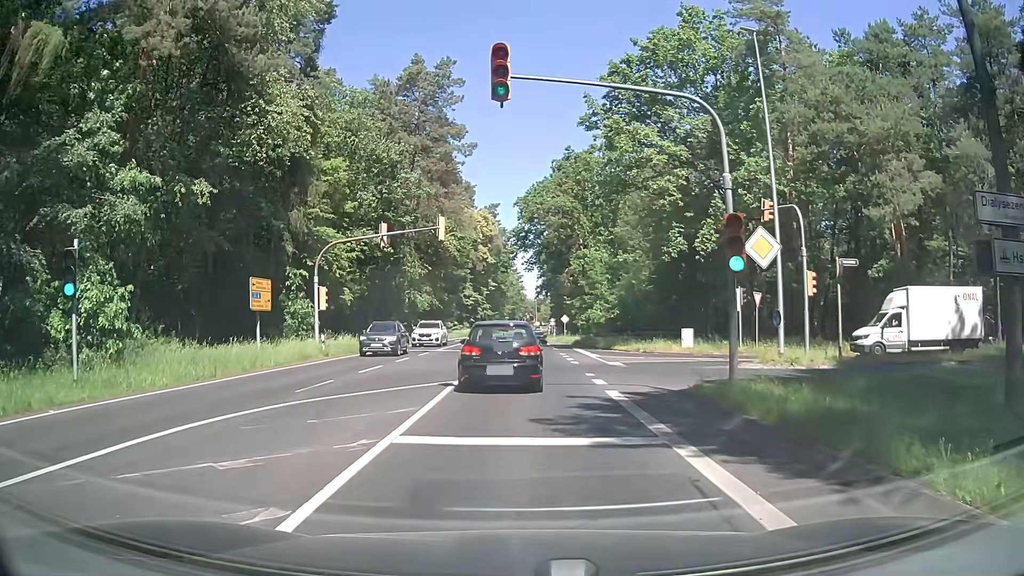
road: secondary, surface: asphalt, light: Day
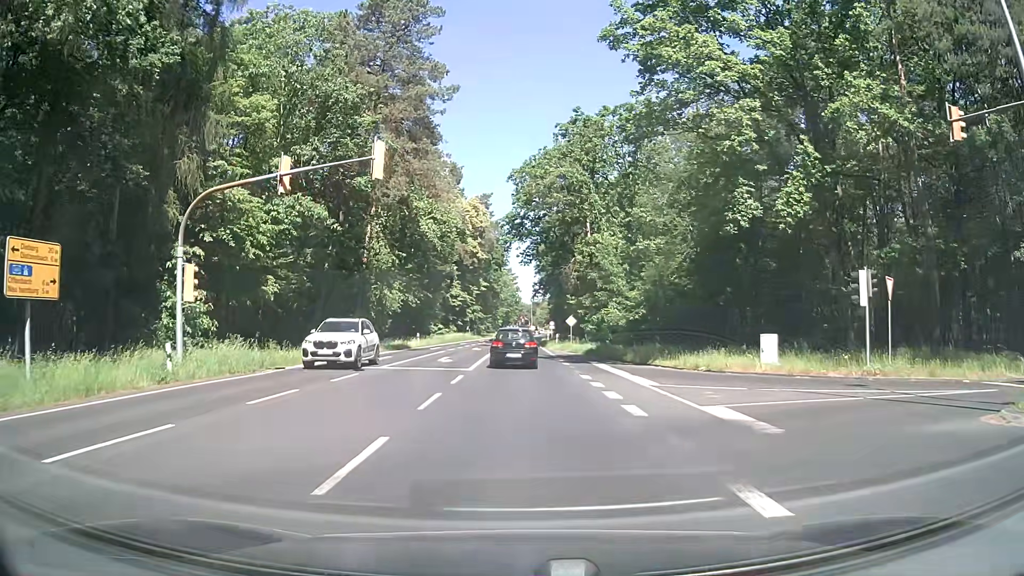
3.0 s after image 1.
(+0.2, +14.8) m; +2°
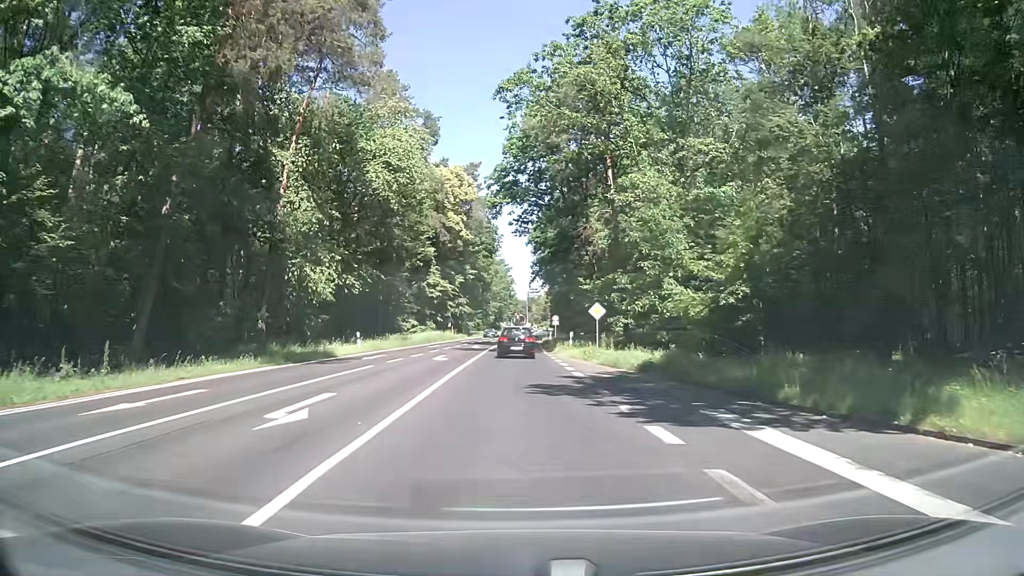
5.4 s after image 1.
(+0.2, +21.1) m; +1°
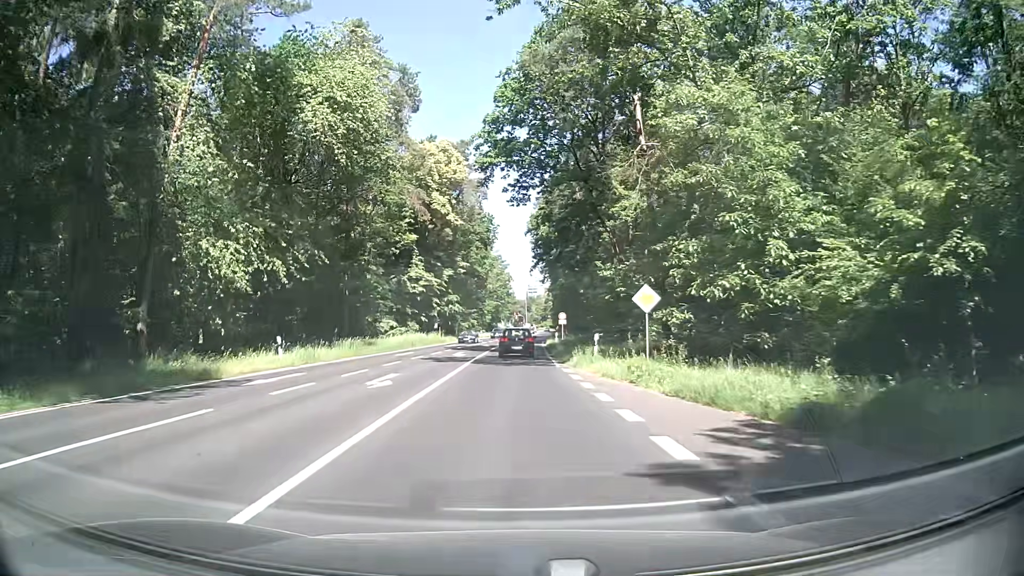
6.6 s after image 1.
(0.0, +13.2) m; -1°
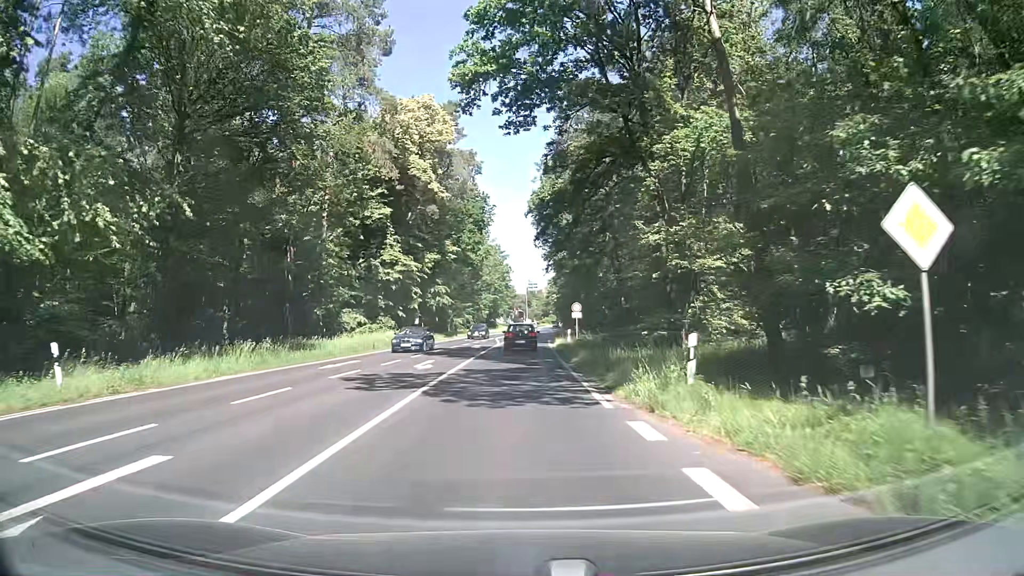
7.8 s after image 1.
(+0.1, +14.1) m; +1°
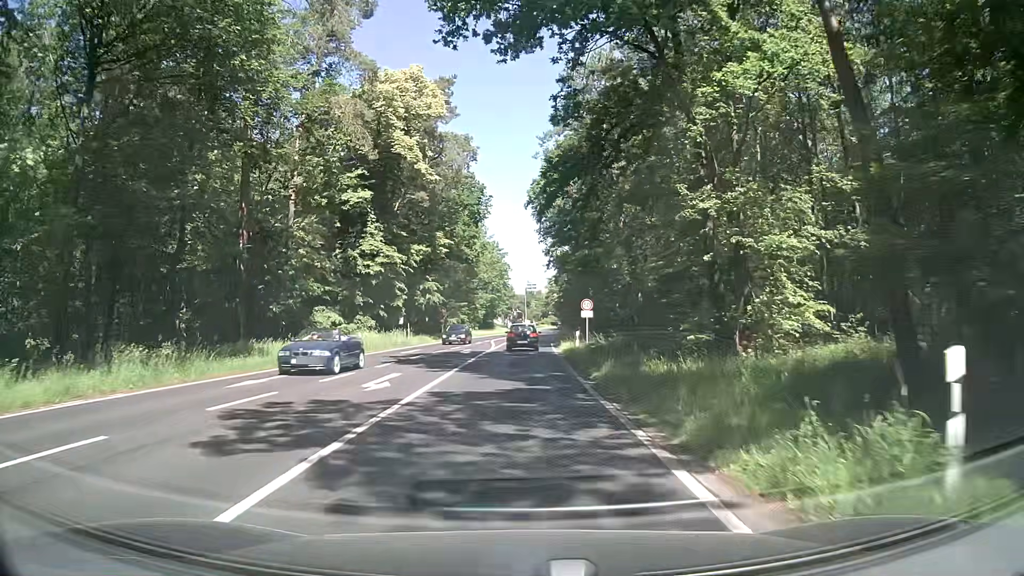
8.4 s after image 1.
(-0.1, +7.3) m; -1°
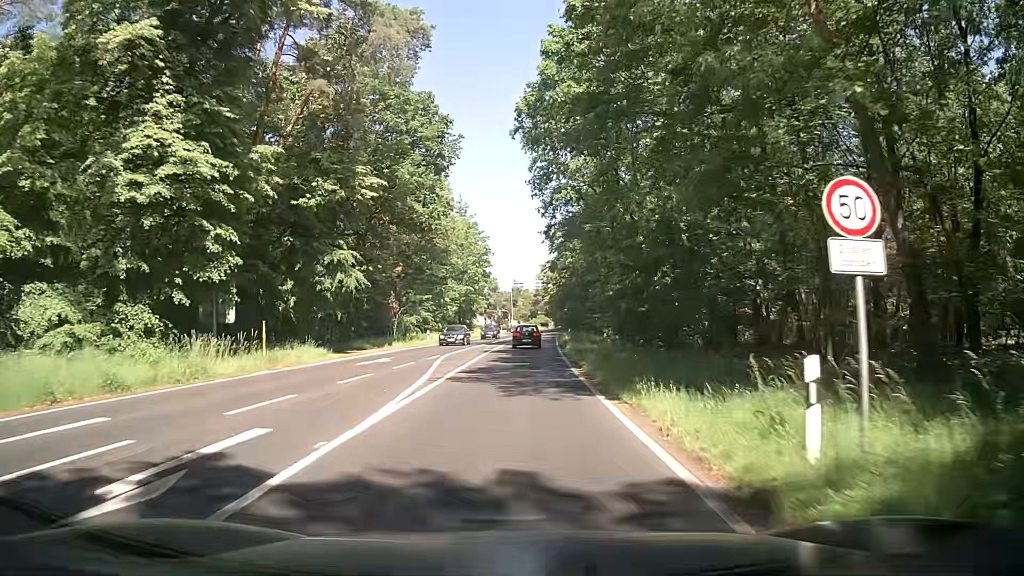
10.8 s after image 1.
(+0.4, +30.3) m; +1°
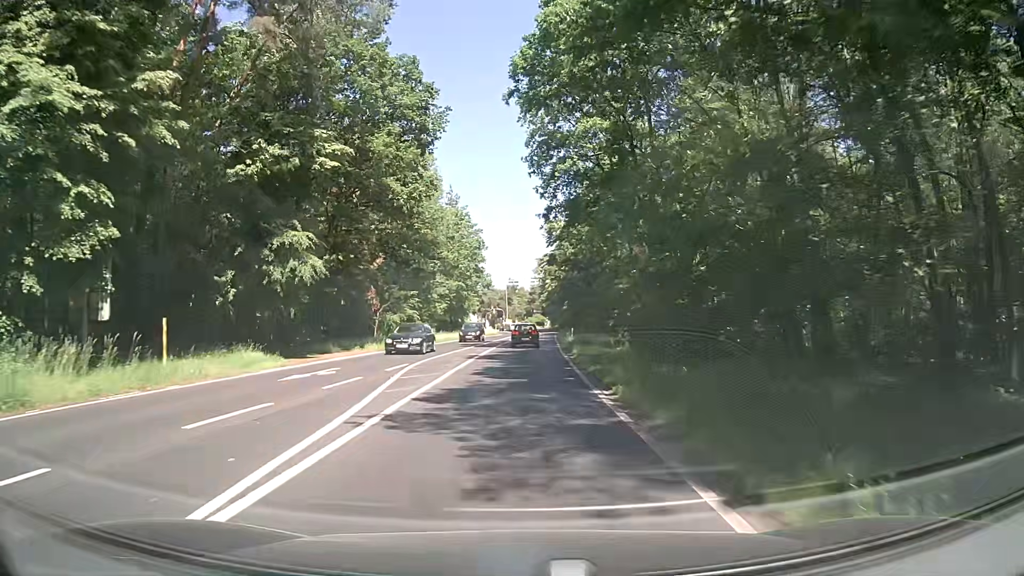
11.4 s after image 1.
(+0.1, +7.7) m; +1°
(0, +10) (0, +20) (+1, +30) (+1, +40) (+1, +50) (+2, +60) (+2, +70) (+2, +80) (+3, +90) (+3, +100) m
